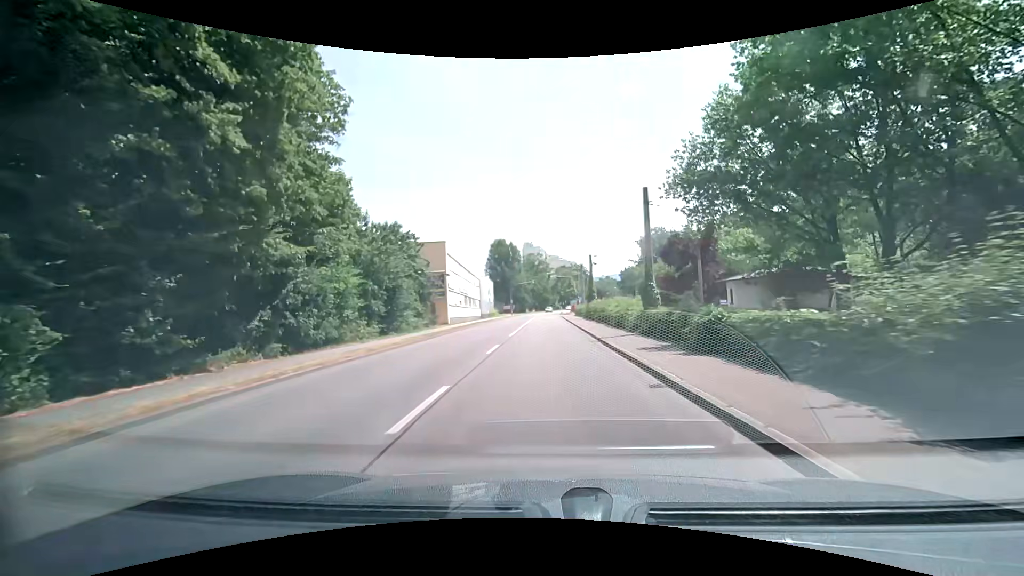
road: secondary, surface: asphalt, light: Day
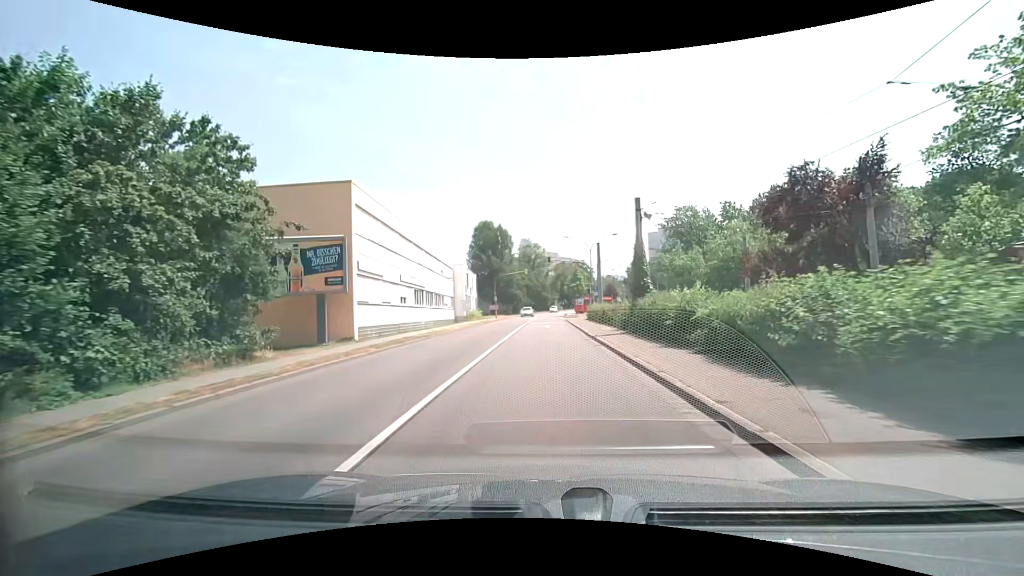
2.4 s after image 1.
(-0.1, +25.0) m; 0°
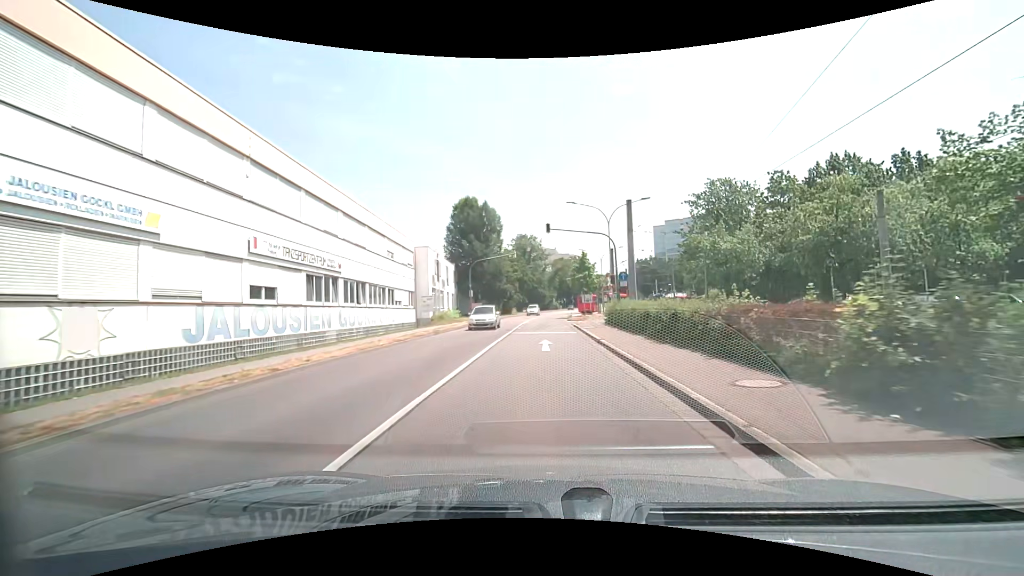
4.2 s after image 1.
(+0.1, +19.0) m; 0°
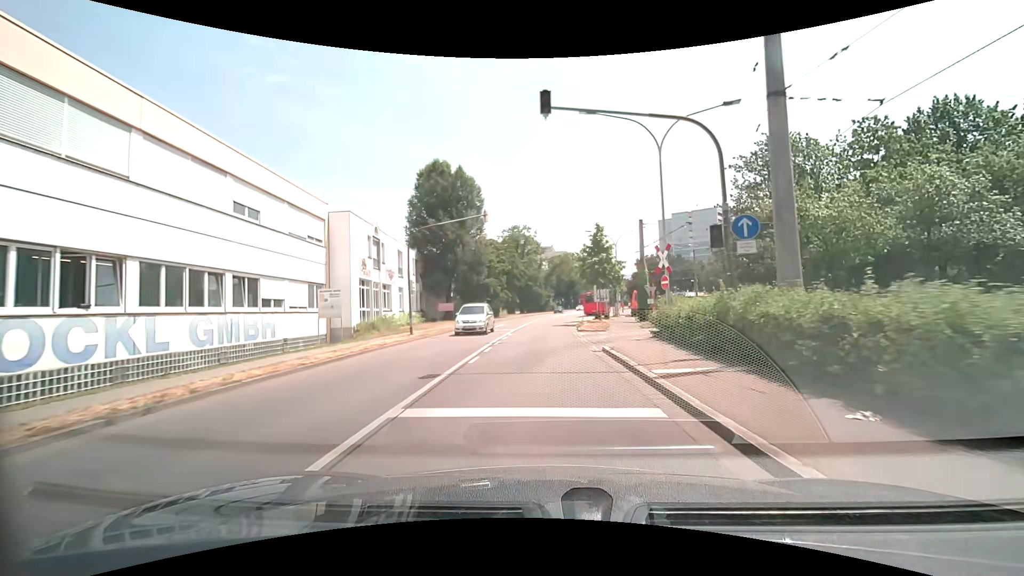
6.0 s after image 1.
(+0.2, +19.0) m; +1°
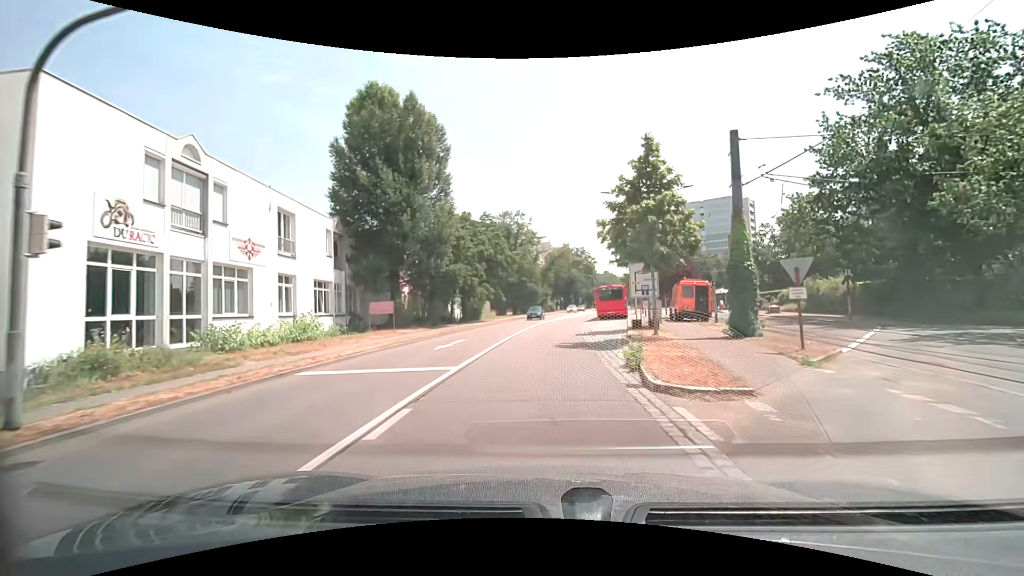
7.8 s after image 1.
(+0.1, +18.9) m; 0°
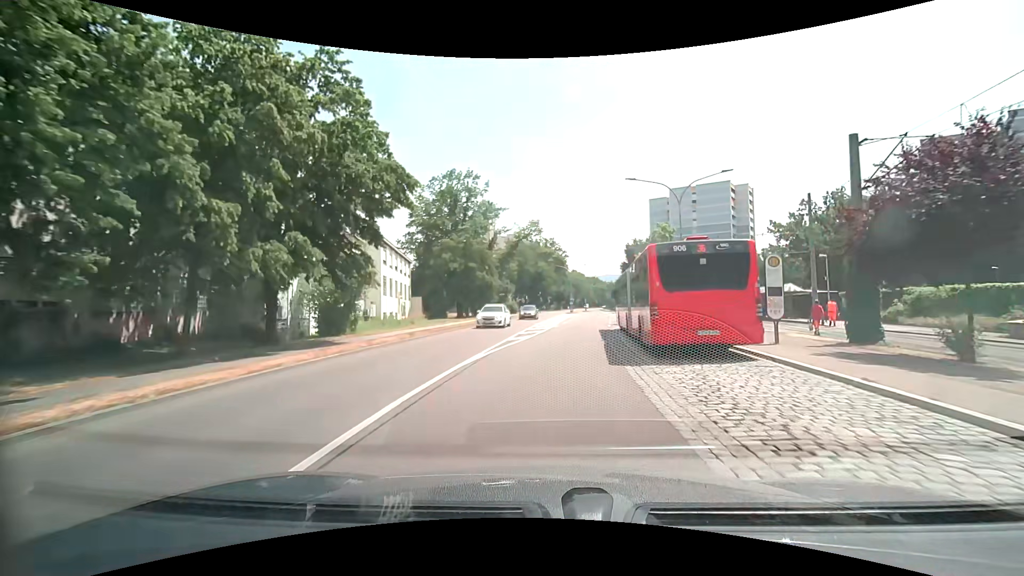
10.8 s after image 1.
(+0.8, +31.4) m; +4°
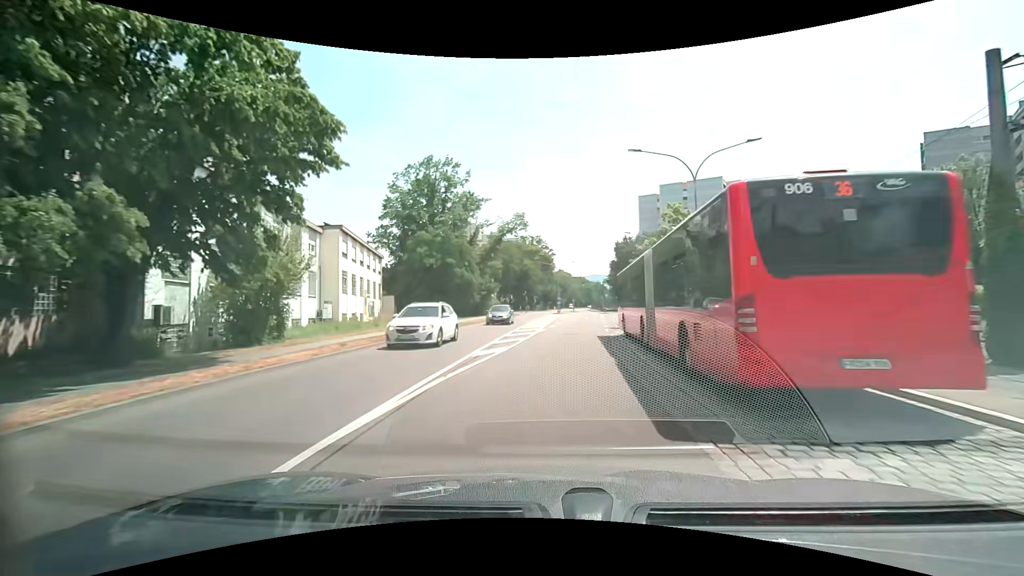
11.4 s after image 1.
(+0.1, +6.3) m; +1°
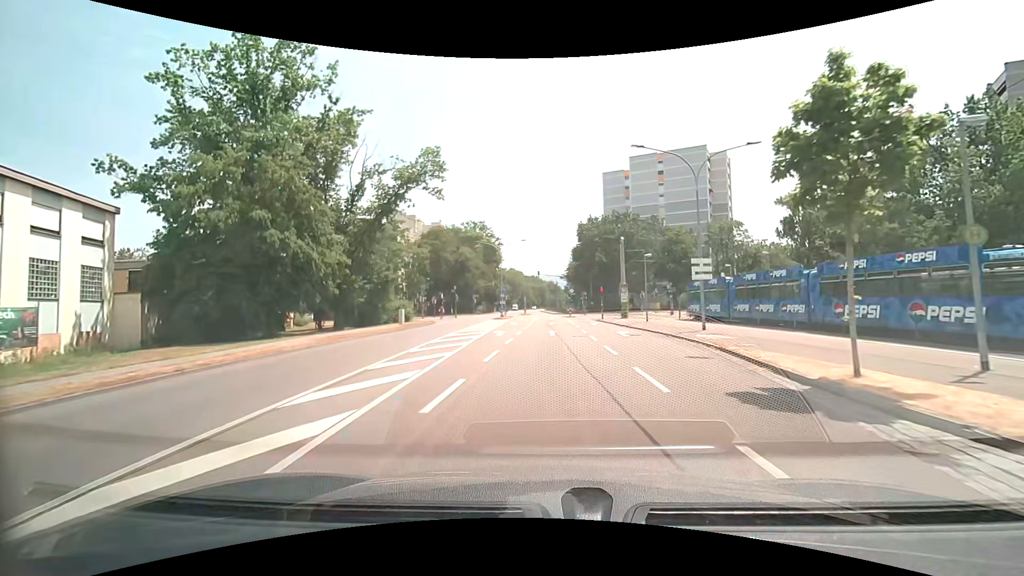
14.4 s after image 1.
(+1.9, +31.6) m; +6°
(0, +10) (0, +20) (0, +30) (0, +40) (0, +50) (0, +60) (0, +70) (0, +80) (-1, +90) (-1, +100) m
